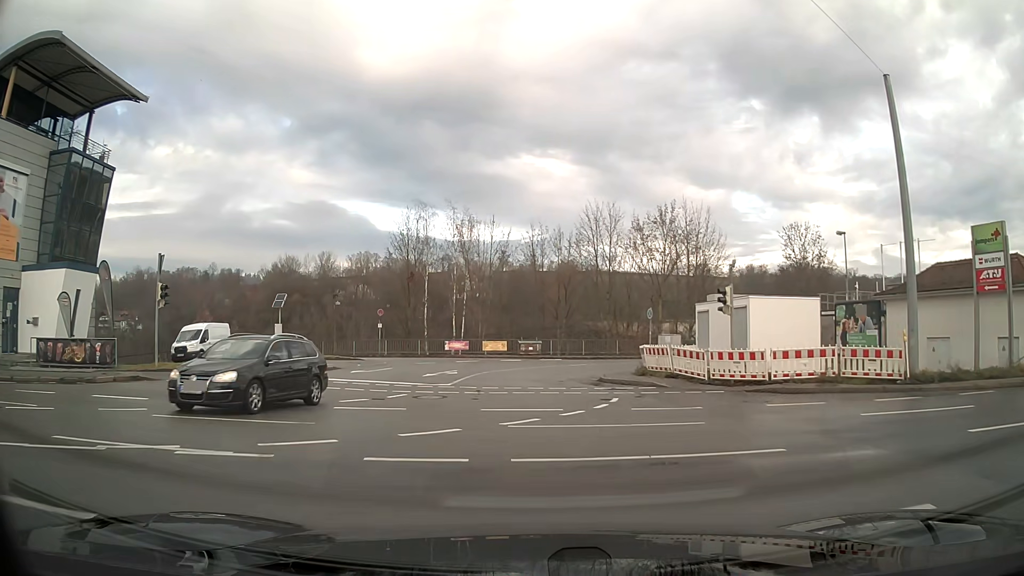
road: tertiary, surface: asphalt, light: Day
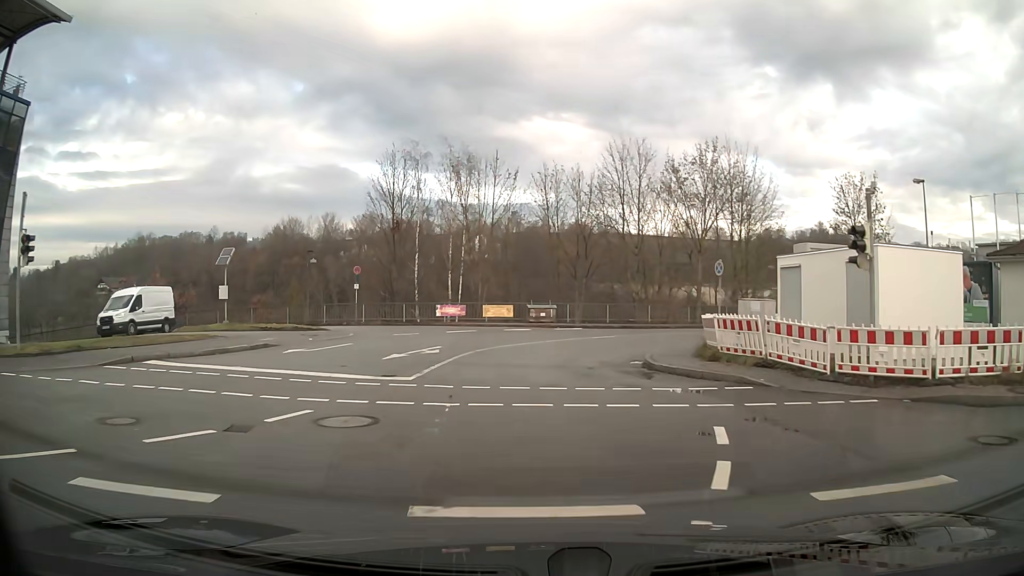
(-0.1, +8.8) m; -1°
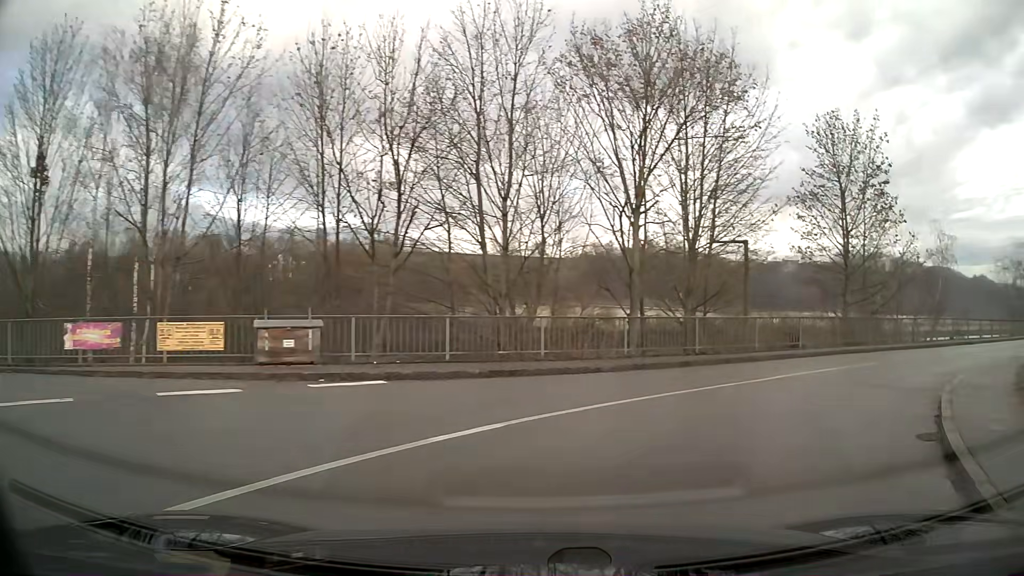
(+2.1, +21.4) m; +23°
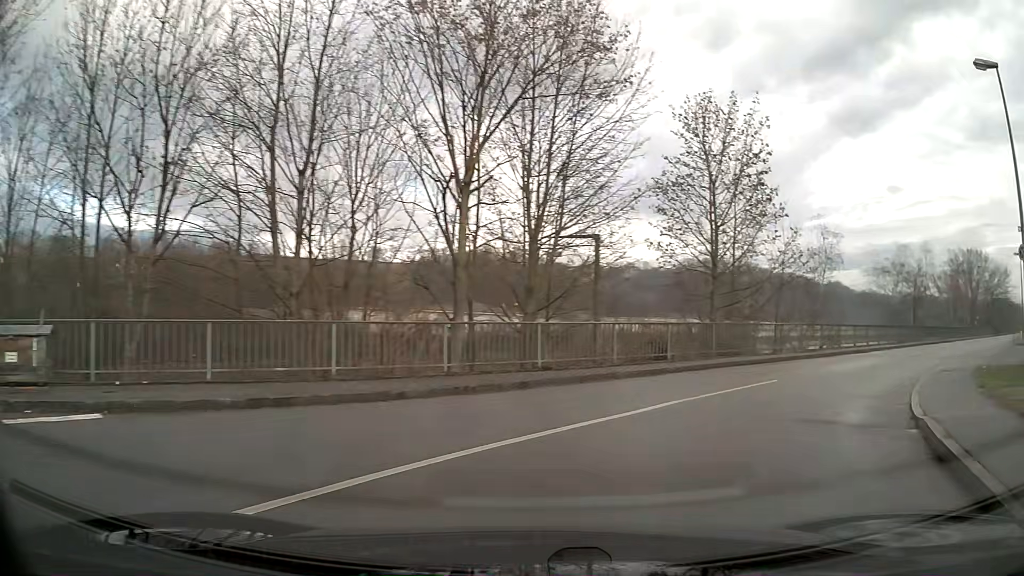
(+0.5, +4.2) m; +13°
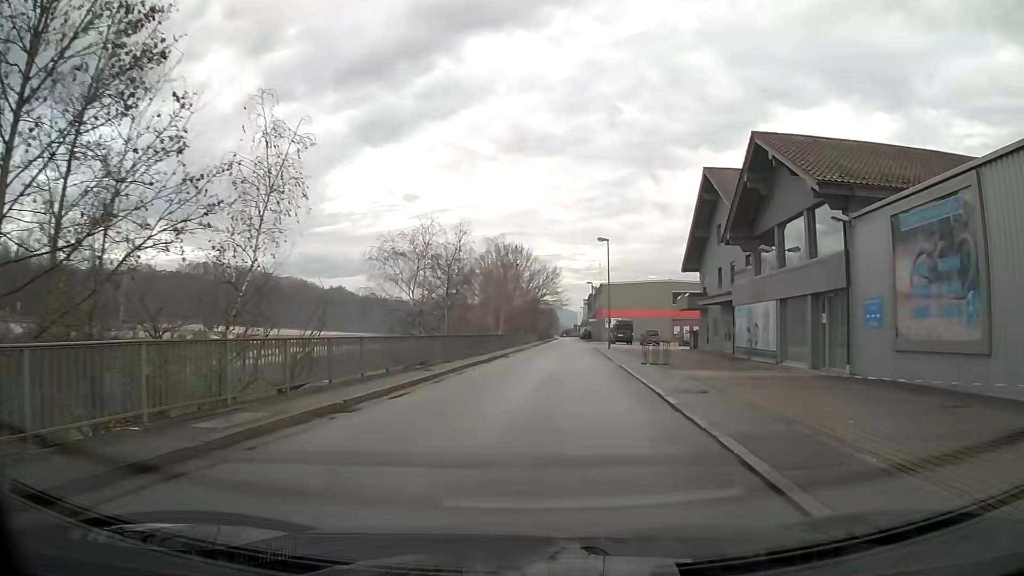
(+7.2, +16.8) m; +37°
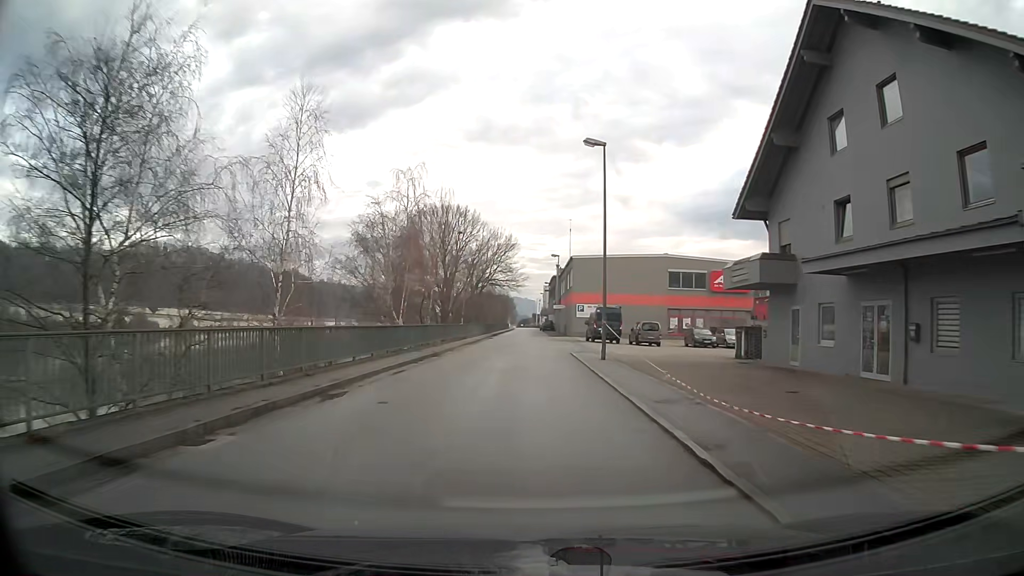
(+1.1, +24.5) m; +3°
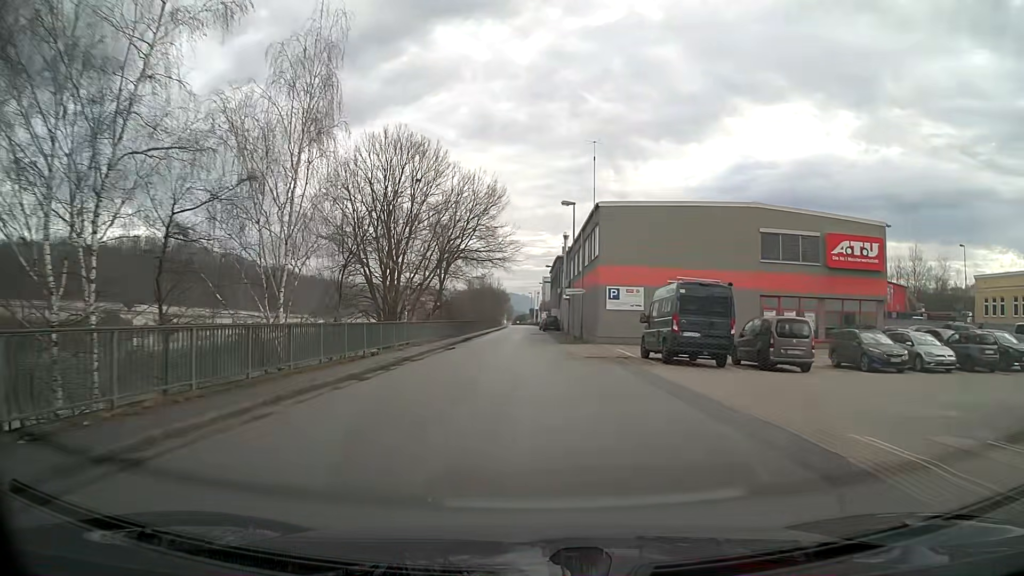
(+0.1, +27.7) m; 0°
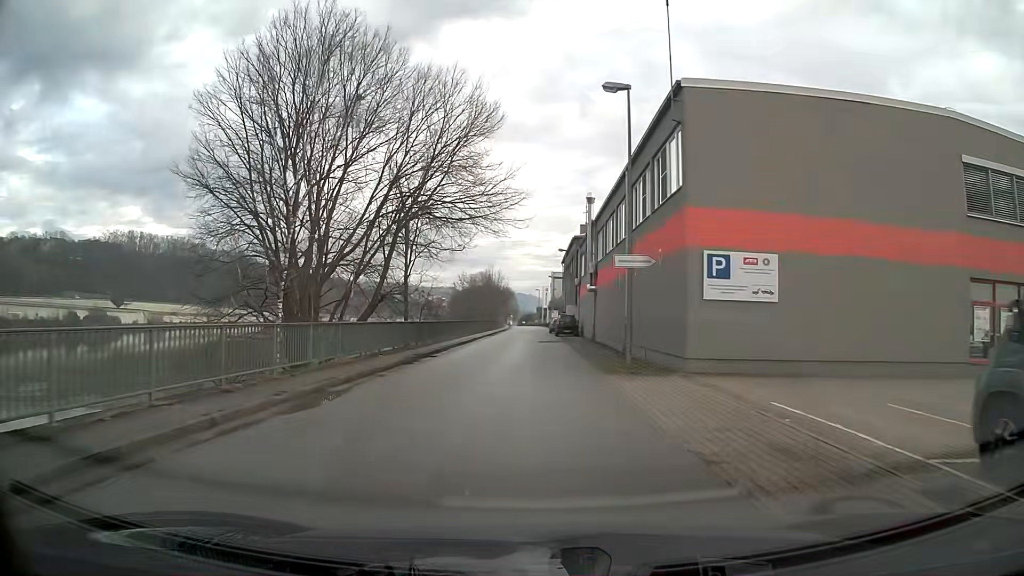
(-0.1, +19.5) m; -1°
(0, +10) (0, +20) (0, +30) (-1, +40) (-1, +50) (-1, +60) (0, +70) (0, +80) (+1, +90) (+1, +100) m
